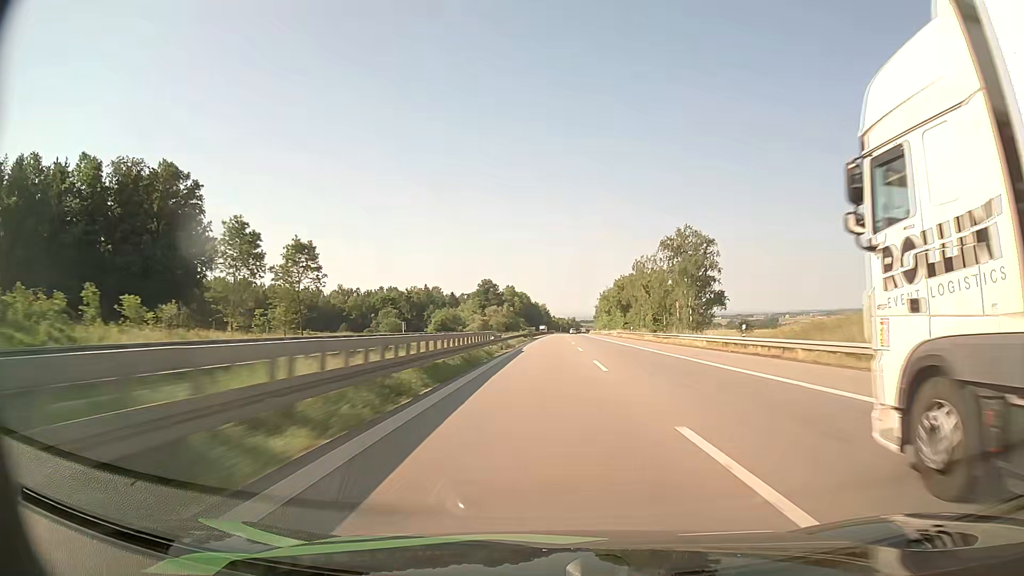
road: motorway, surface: asphalt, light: Day
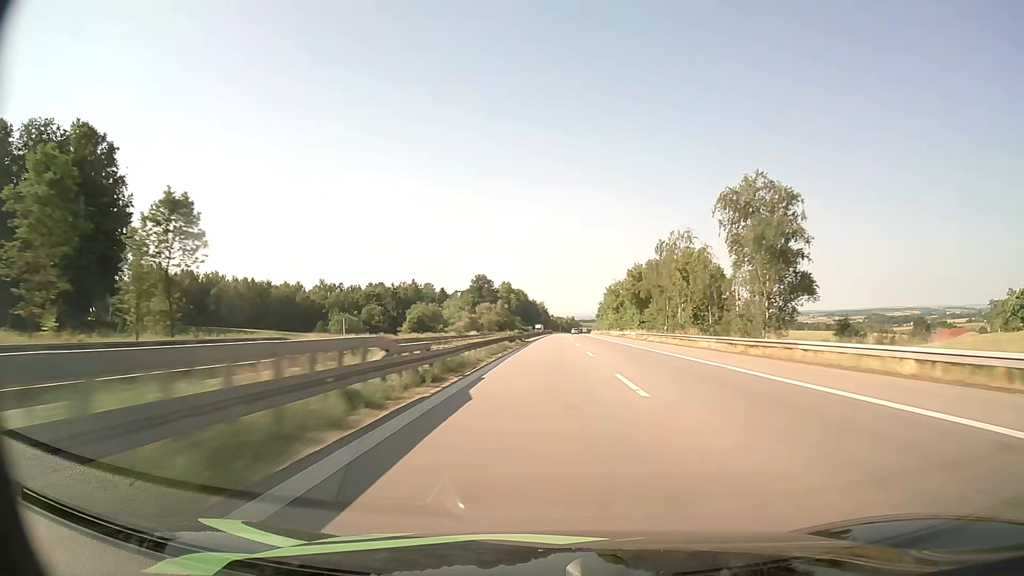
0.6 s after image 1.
(0.0, +25.8) m; 0°
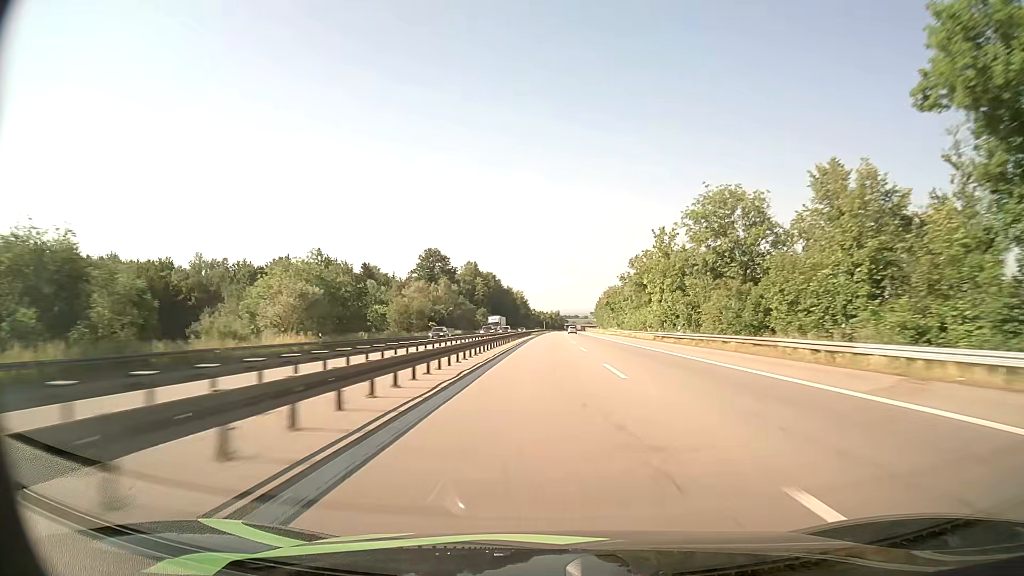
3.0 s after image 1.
(+1.6, +103.8) m; +2°
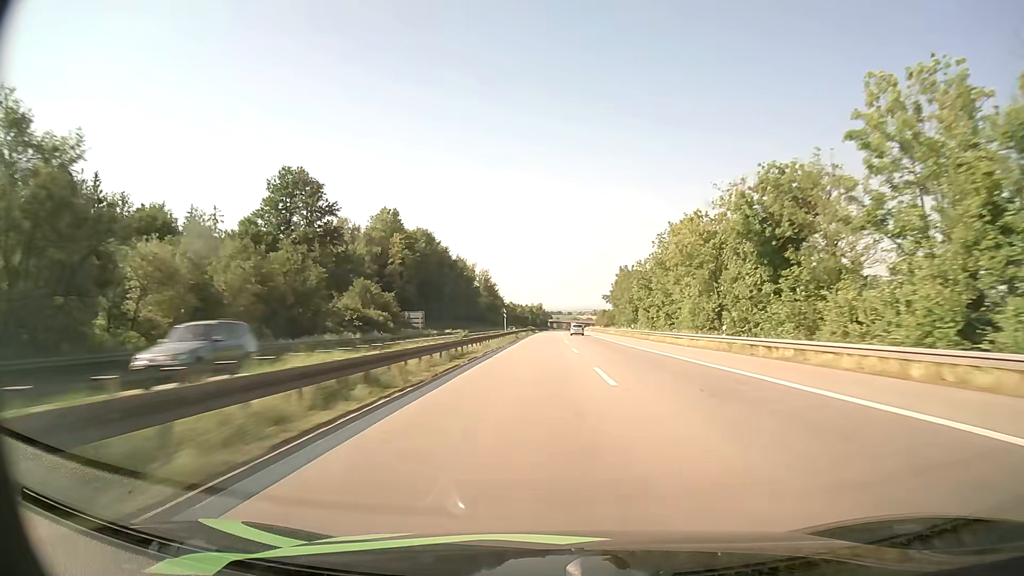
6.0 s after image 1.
(+1.7, +128.0) m; +1°
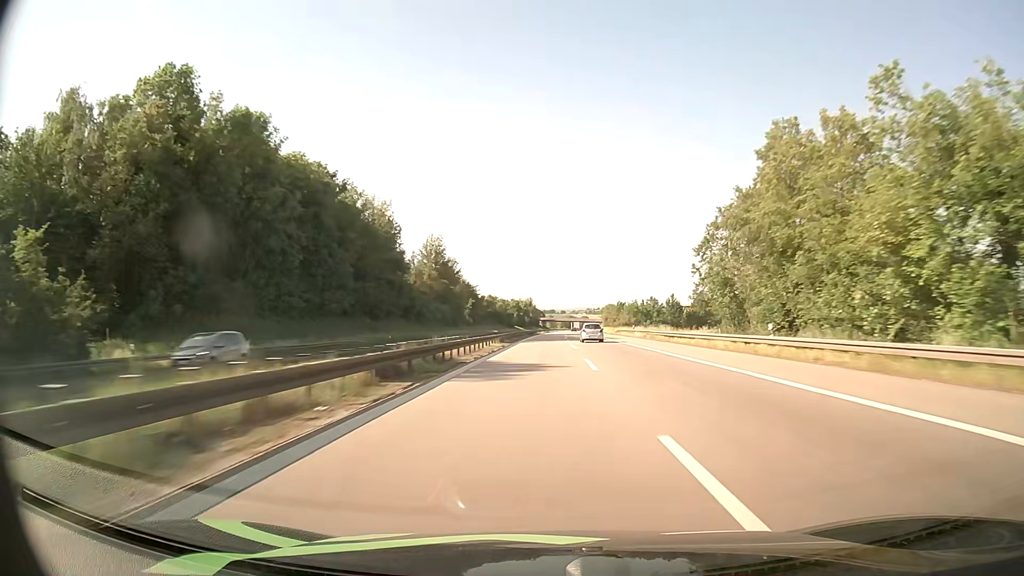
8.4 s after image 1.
(+0.8, +100.7) m; +1°
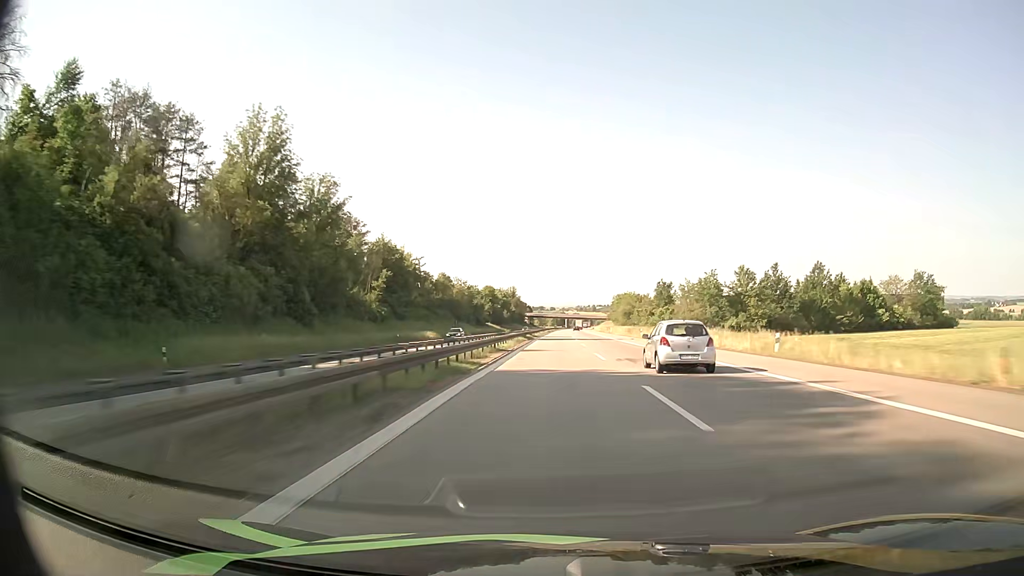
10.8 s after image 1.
(+0.5, +99.4) m; +1°
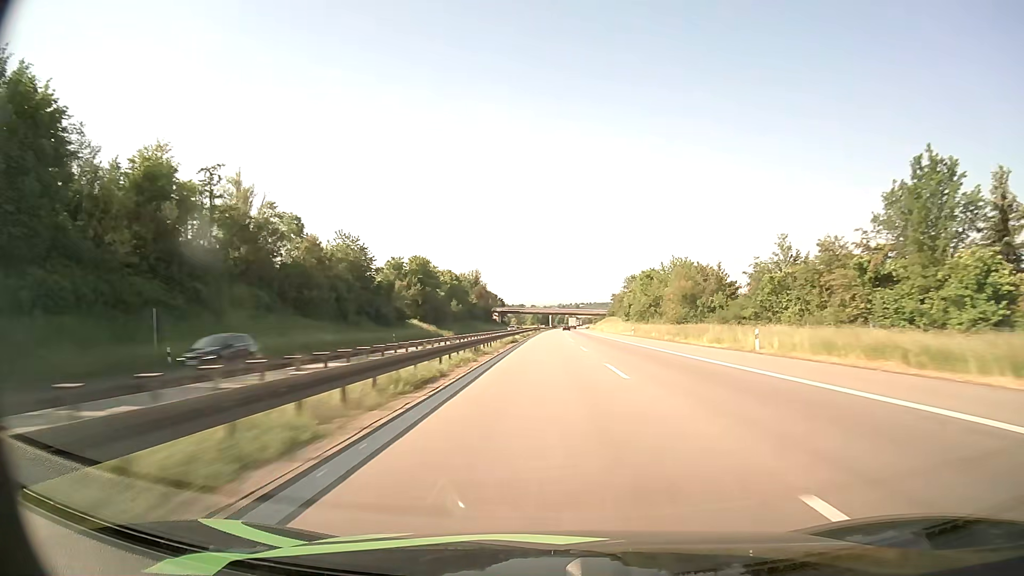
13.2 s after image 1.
(+1.5, +98.4) m; +2°
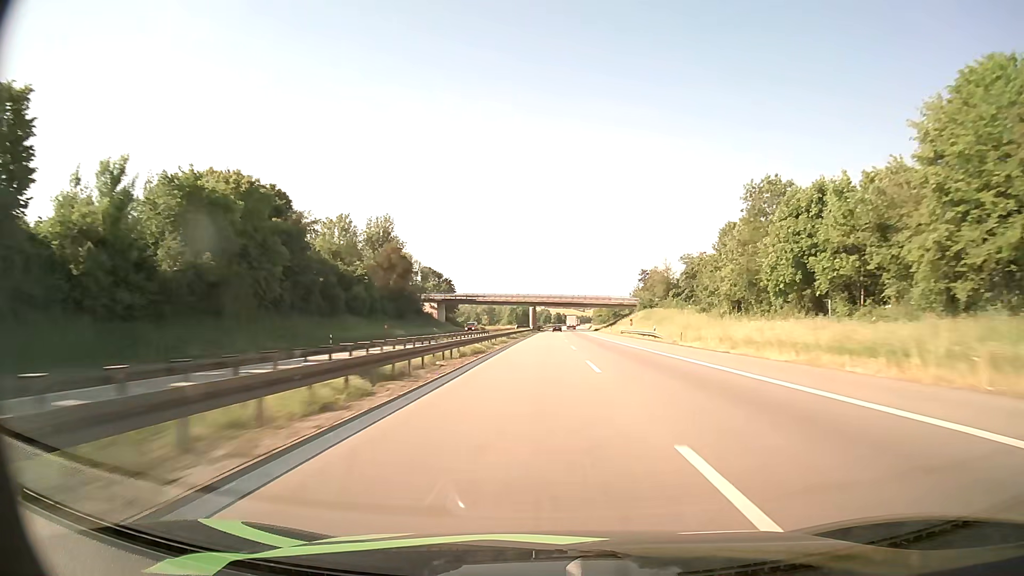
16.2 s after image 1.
(+1.5, +121.9) m; +1°
(0, +10) (0, +20) (0, +30) (0, +40) (0, +50) (0, +60) (0, +70) (+1, +80) (+1, +90) (+1, +100) m
